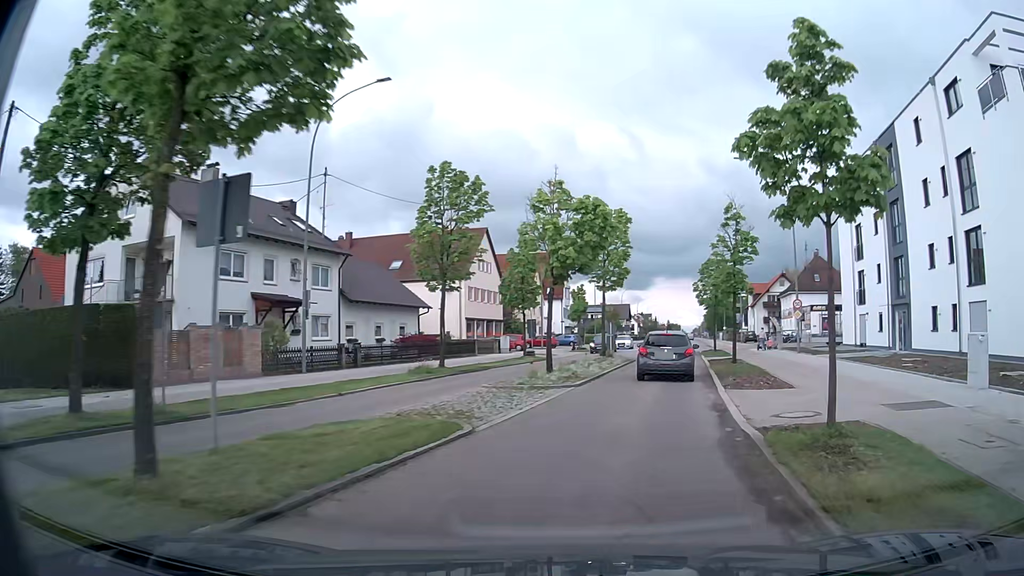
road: tertiary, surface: asphalt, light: Day
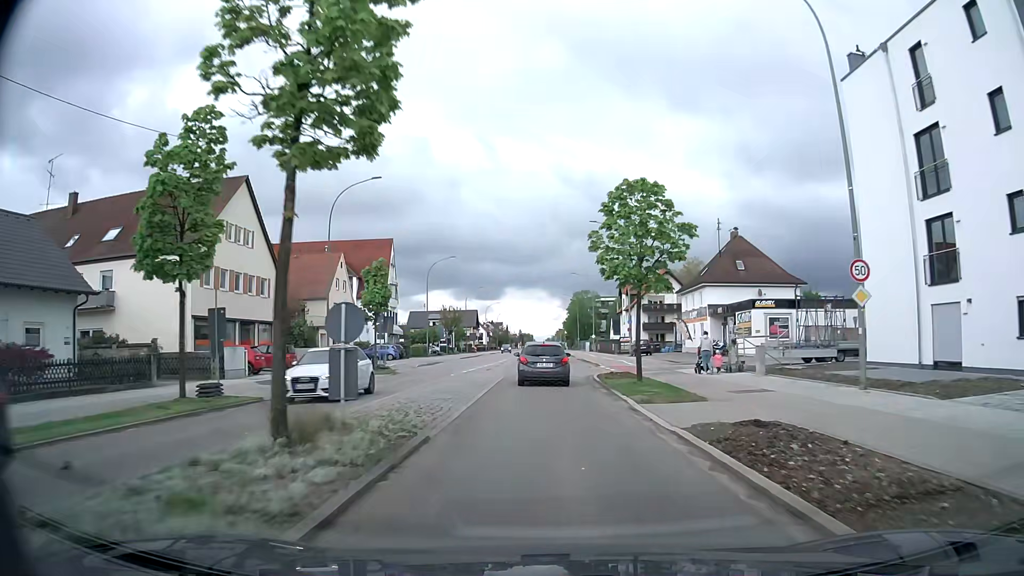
(+3.5, +25.9) m; +11°
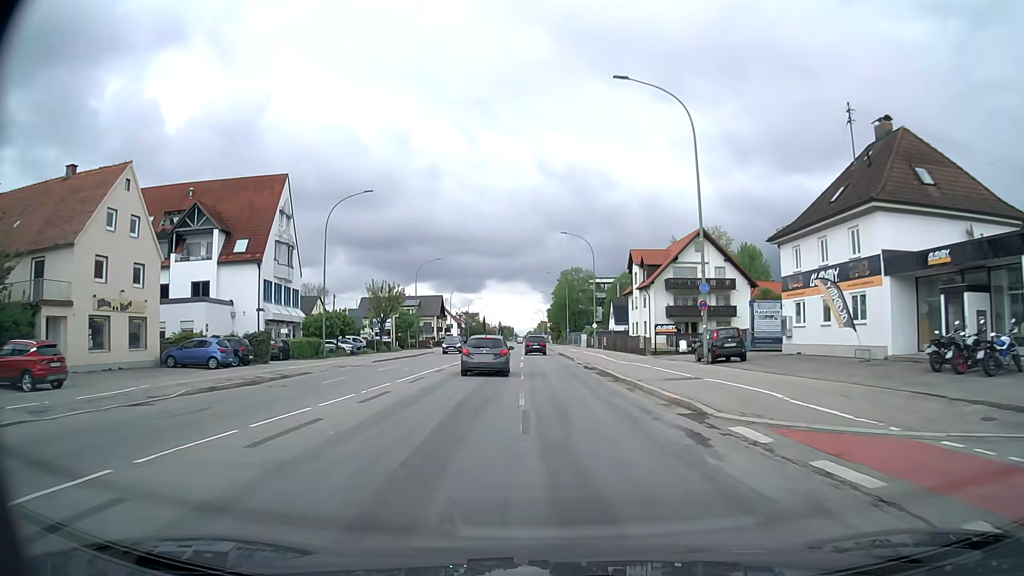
(+0.5, +33.8) m; +2°
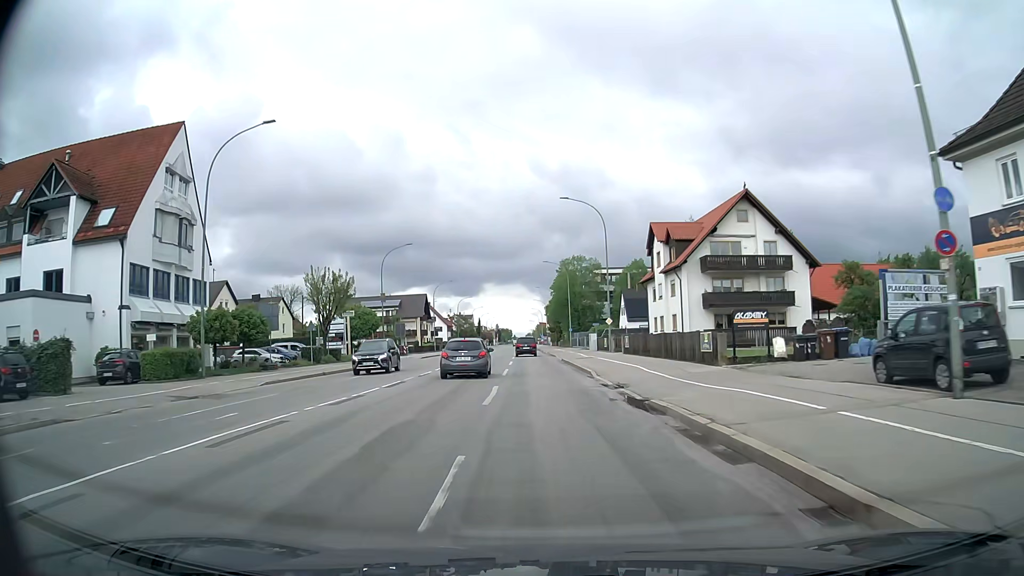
(+0.1, +18.2) m; 0°
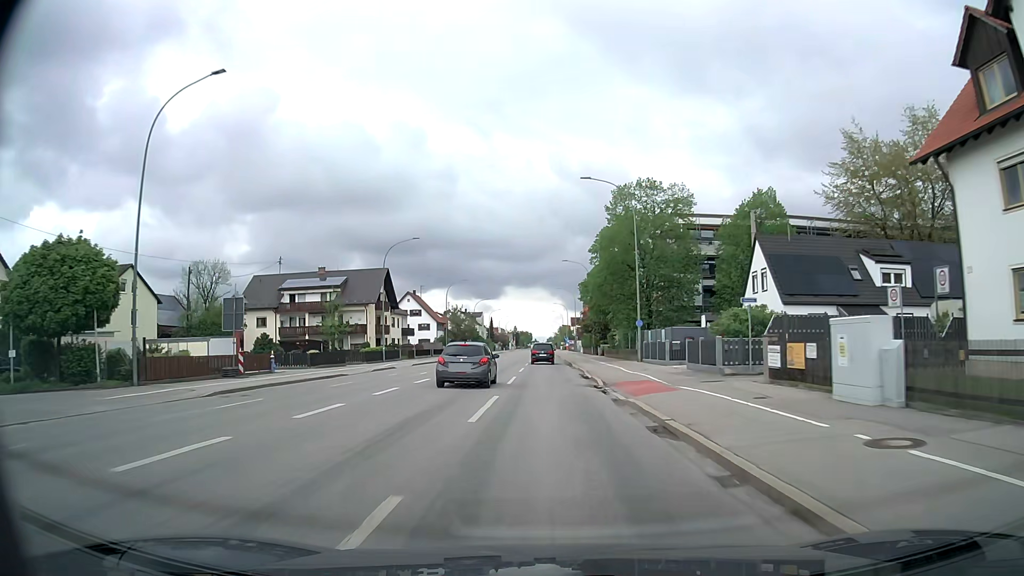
(-1.4, +50.4) m; -2°
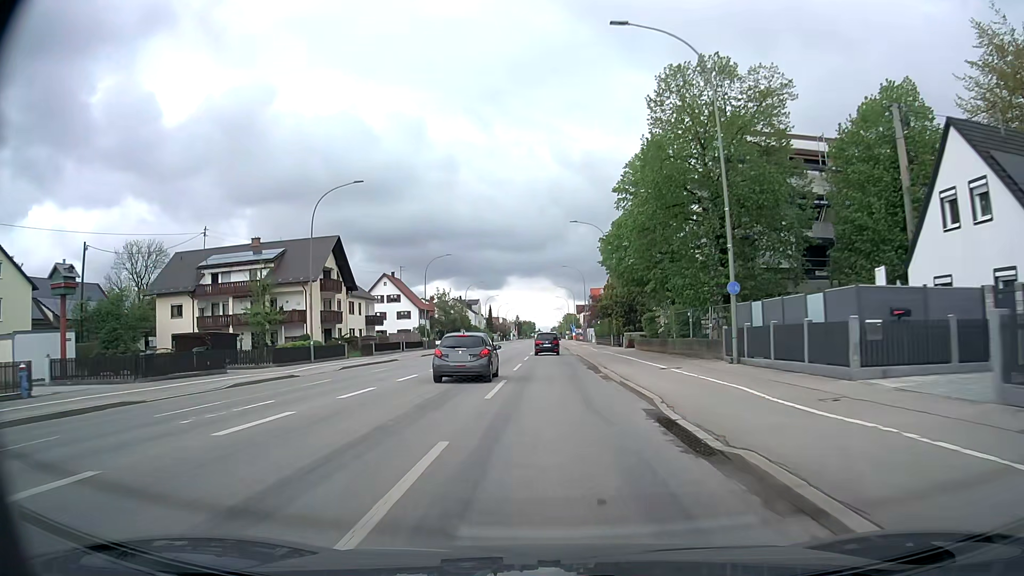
(-0.1, +21.5) m; 0°
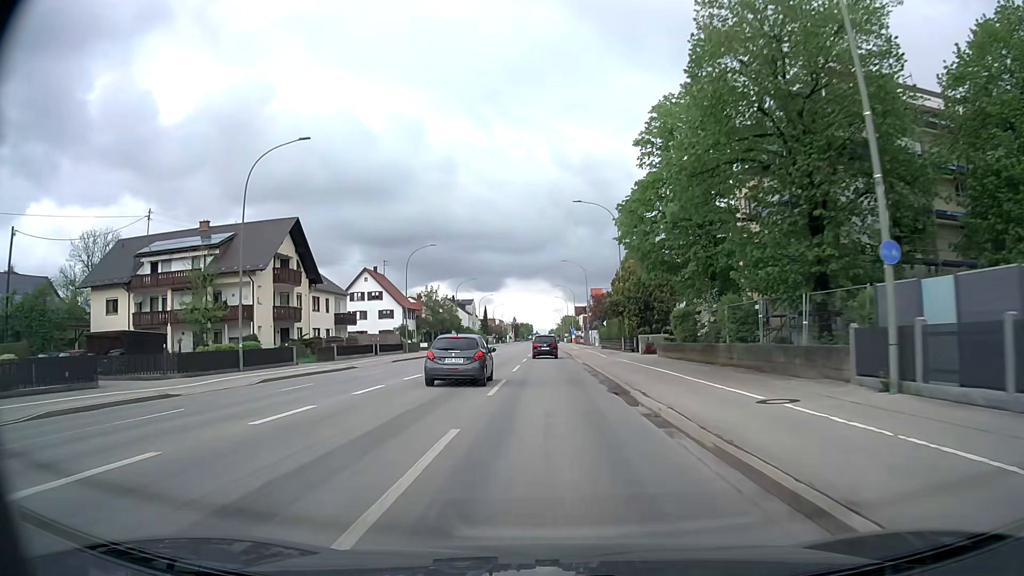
(0.0, +10.7) m; 0°
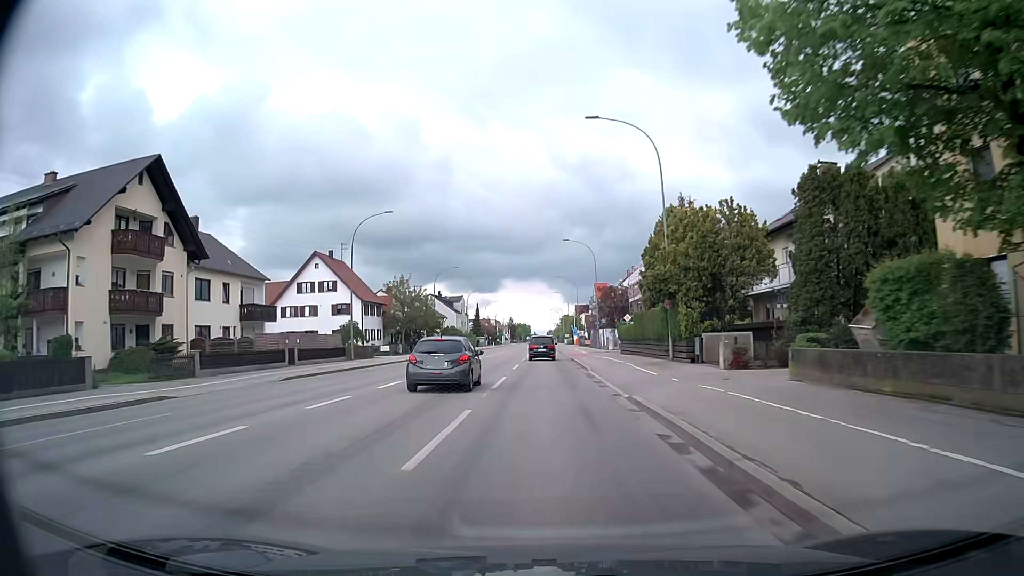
(+0.1, +21.0) m; 0°
(0, +10) (0, +20) (0, +30) (0, +40) (0, +50) (0, +60) (0, +70) (0, +80) (0, +90) (0, +100) m
